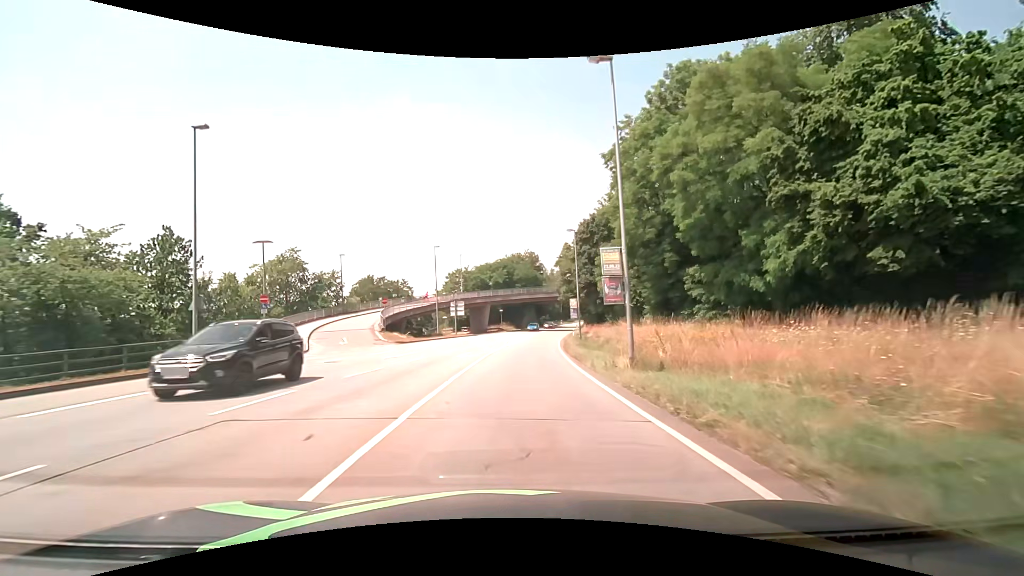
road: primary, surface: asphalt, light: Day
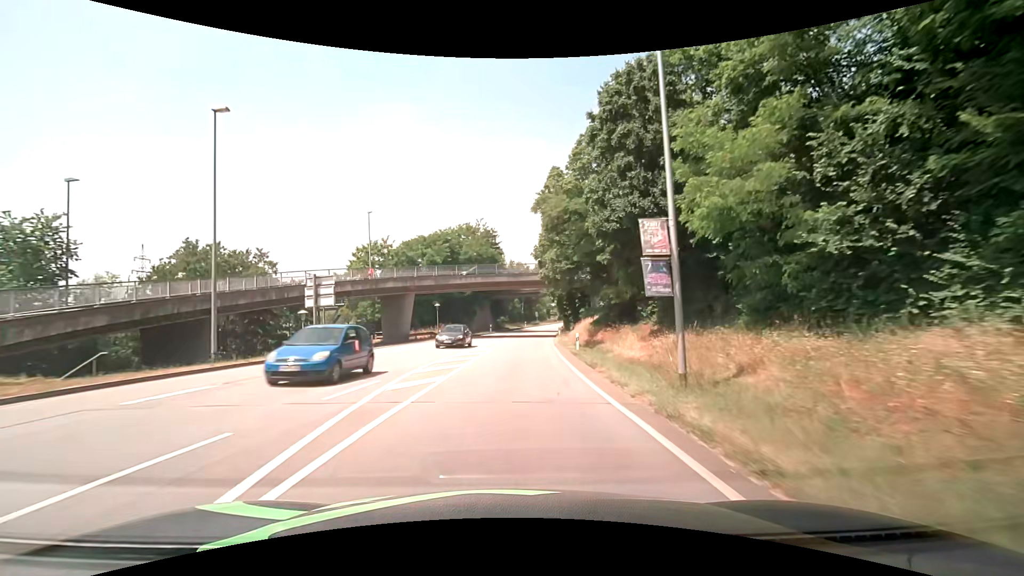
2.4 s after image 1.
(+1.4, +34.9) m; +5°
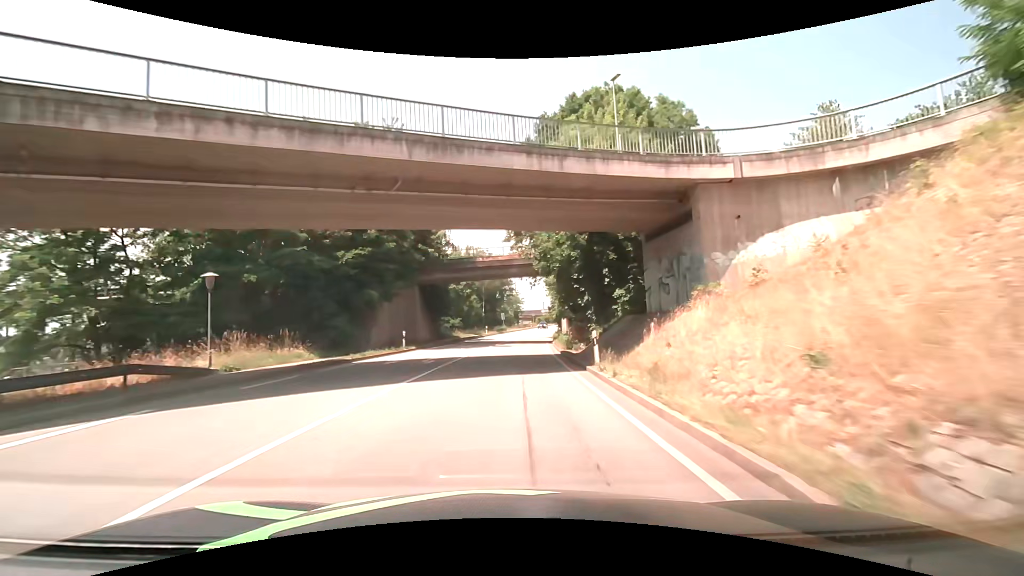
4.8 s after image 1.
(+1.7, +39.0) m; +4°
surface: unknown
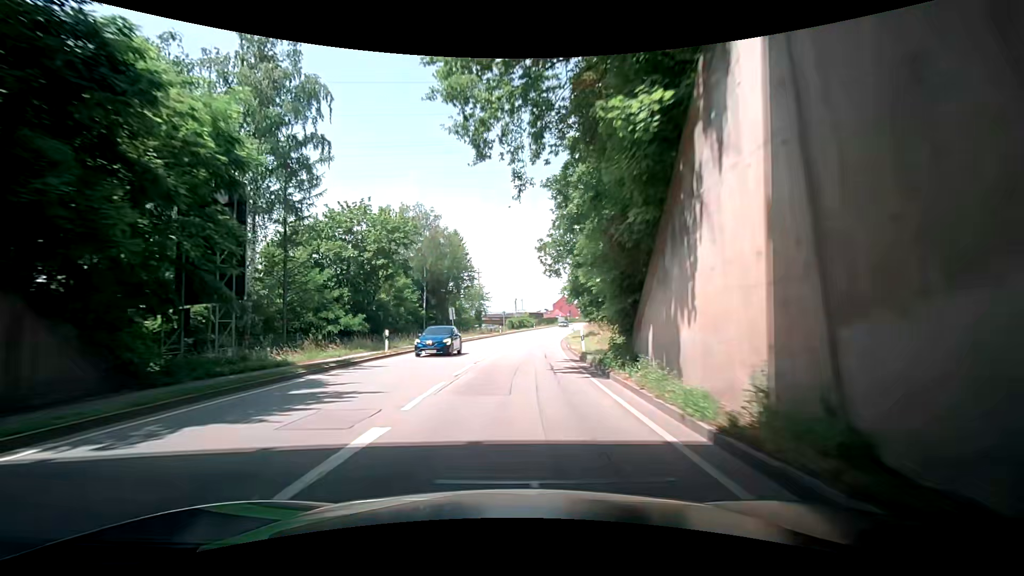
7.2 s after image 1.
(+1.4, +41.4) m; +5°
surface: asphalt
(0, +10) (0, +20) (0, +30) (+1, +40) (+2, +50) (+3, +60) (+4, +70) (+6, +80) (+8, +89) (+10, +99) m
